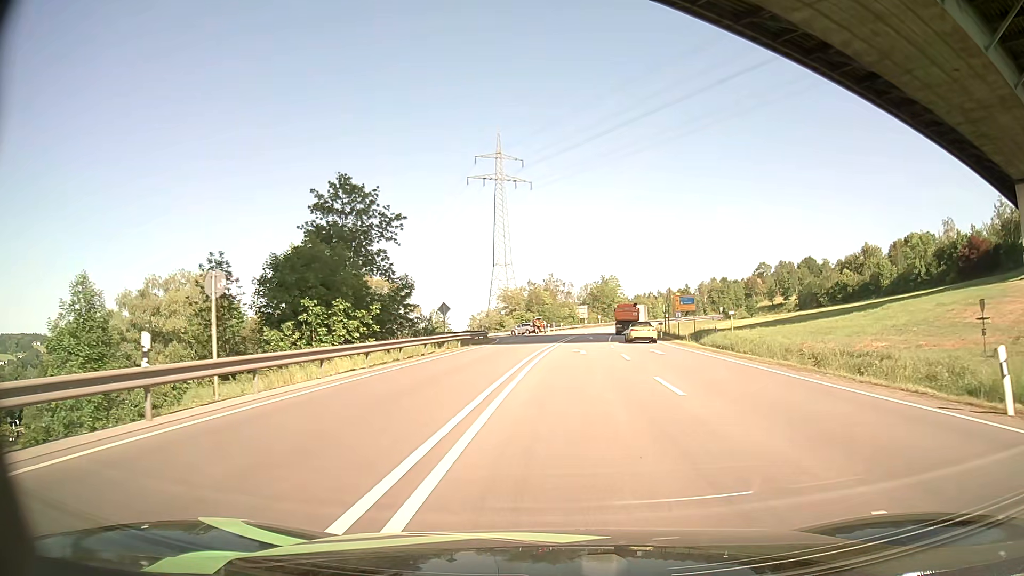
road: primary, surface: asphalt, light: Day
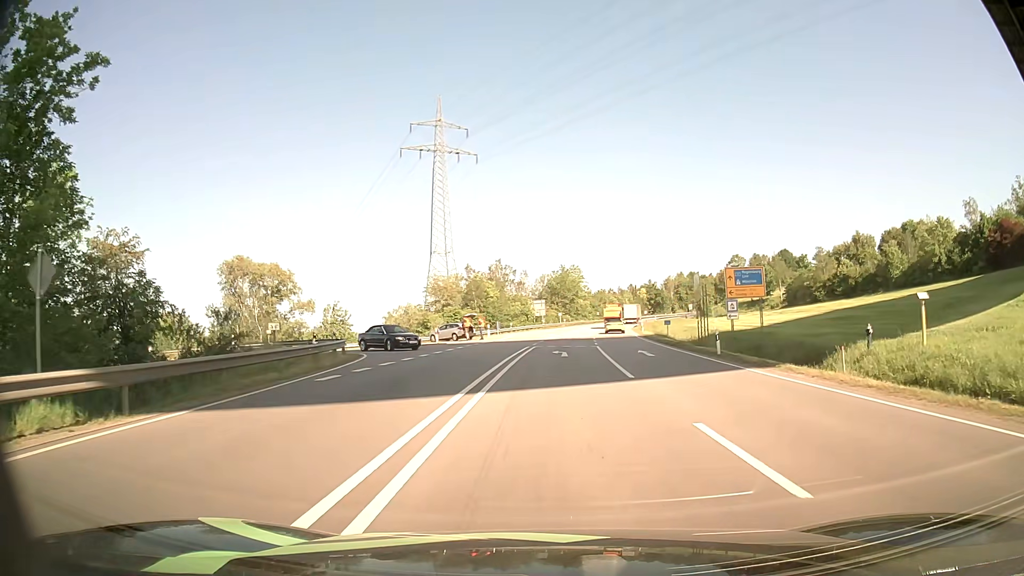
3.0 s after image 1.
(+1.2, +31.4) m; +4°
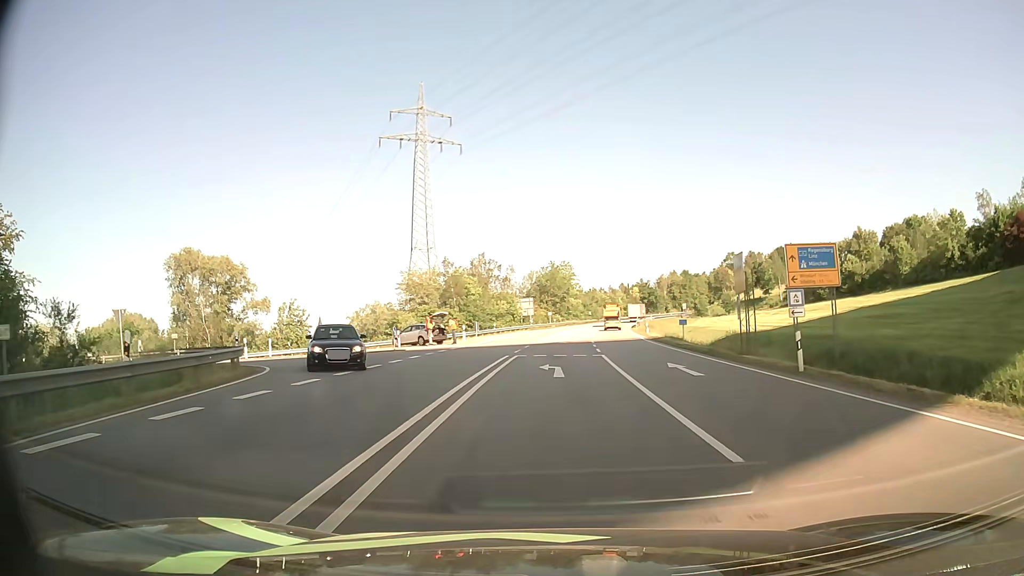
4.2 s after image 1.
(+0.1, +10.0) m; +1°
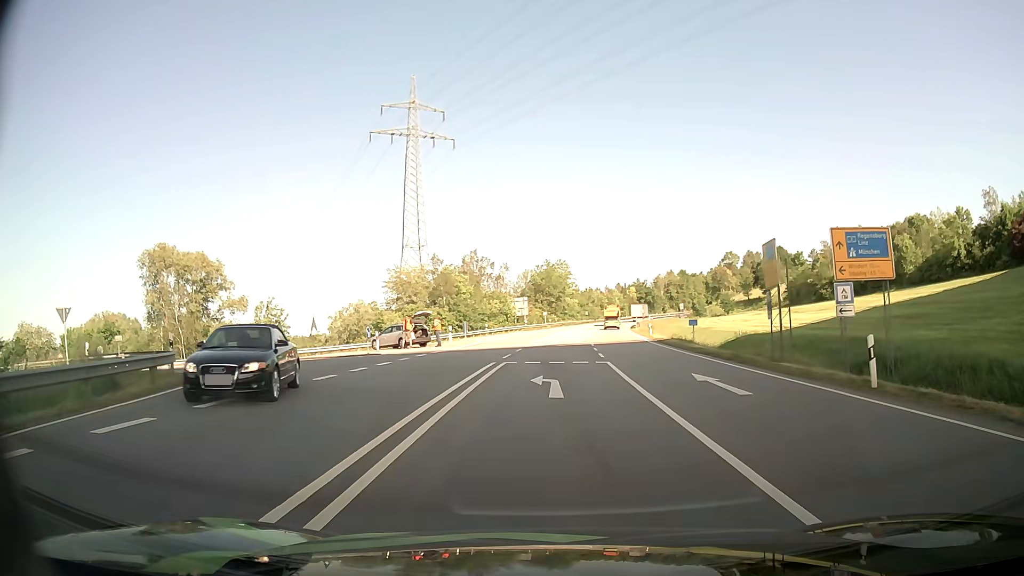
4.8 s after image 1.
(0.0, +4.3) m; +1°
